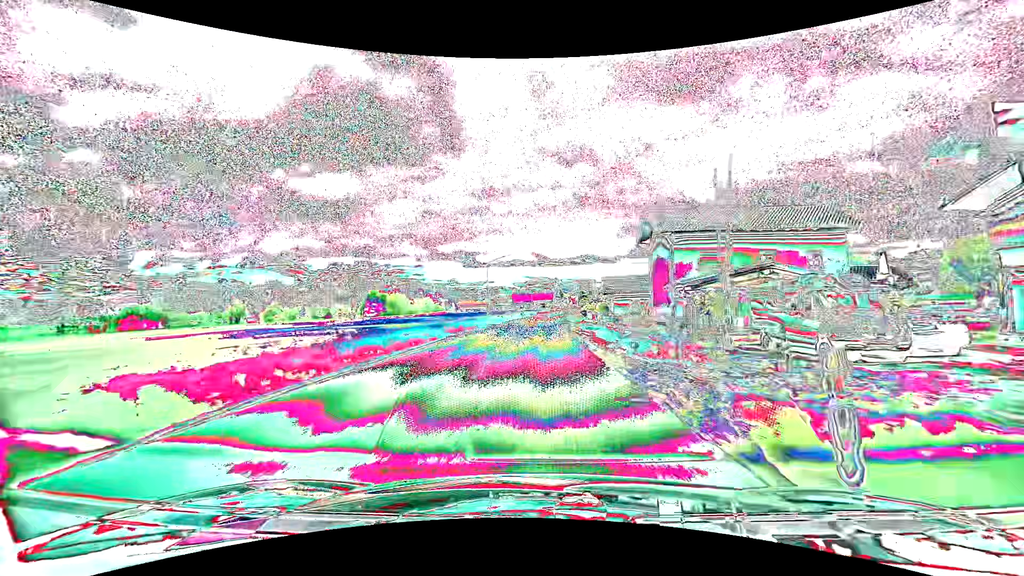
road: secondary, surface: asphalt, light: Day
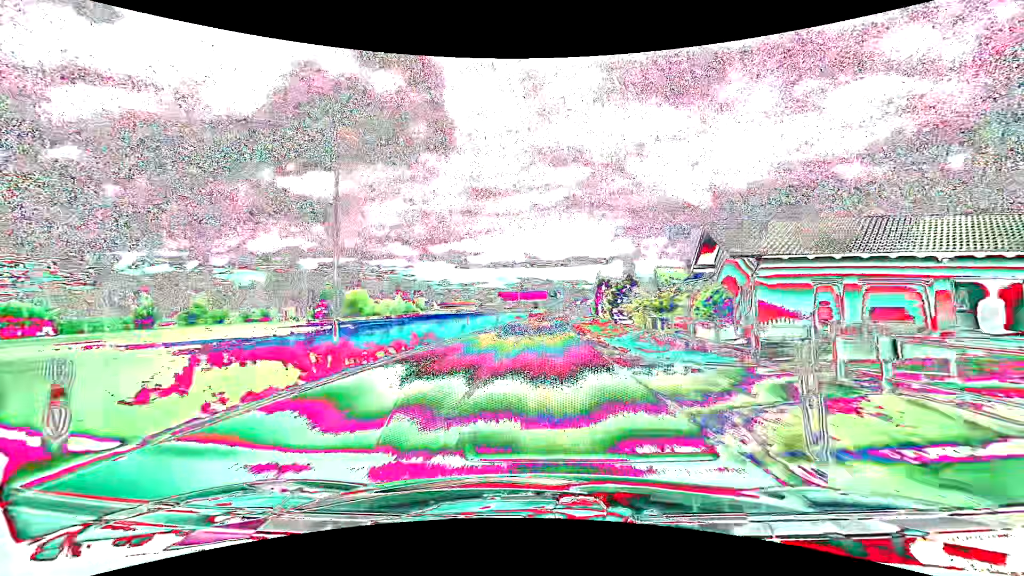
(+0.1, +39.4) m; +1°
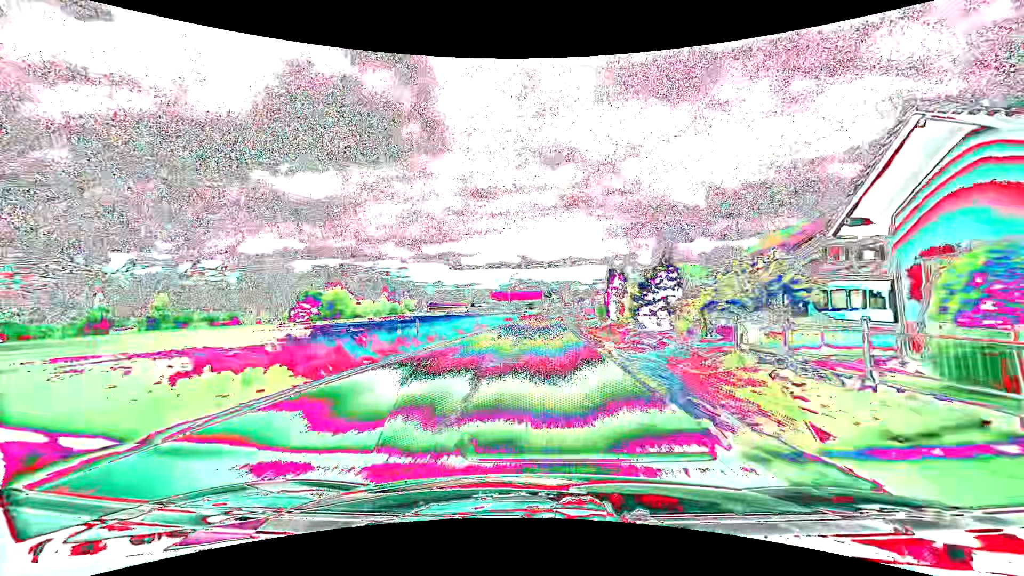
(+0.1, +12.8) m; +1°
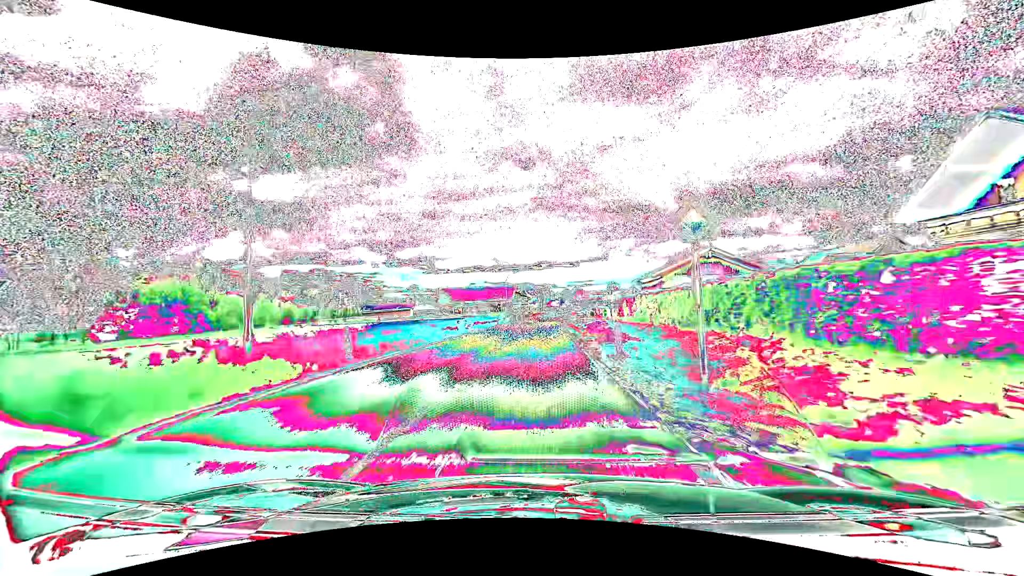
(+1.7, +62.0) m; +3°
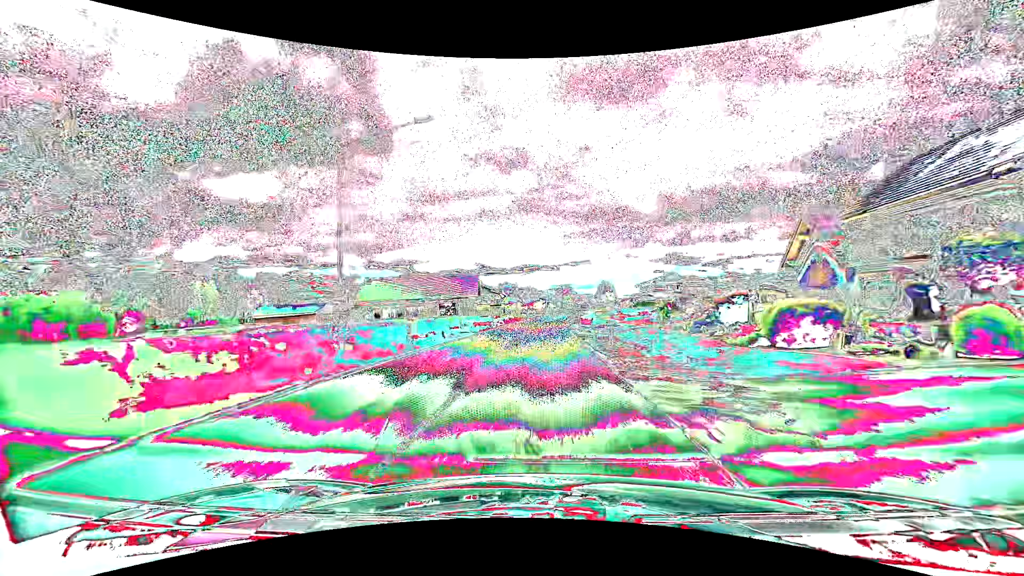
(+0.8, +58.9) m; +2°
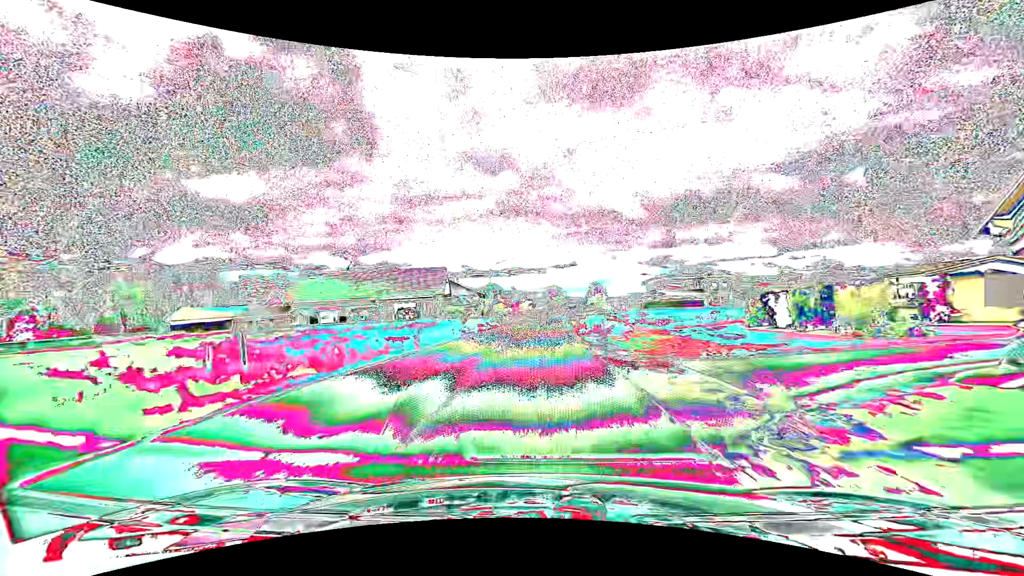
(+0.4, +23.2) m; +2°
